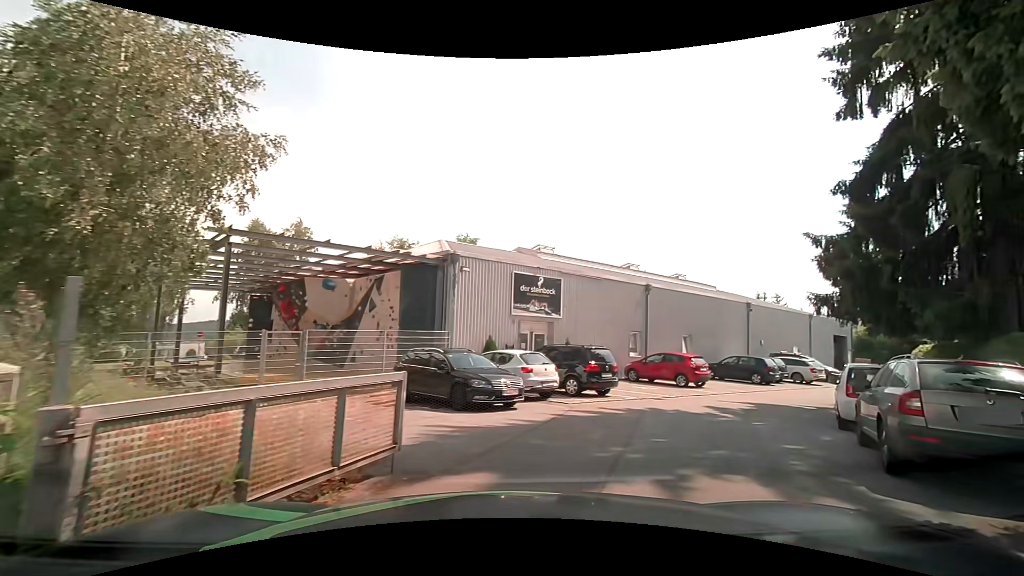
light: Day
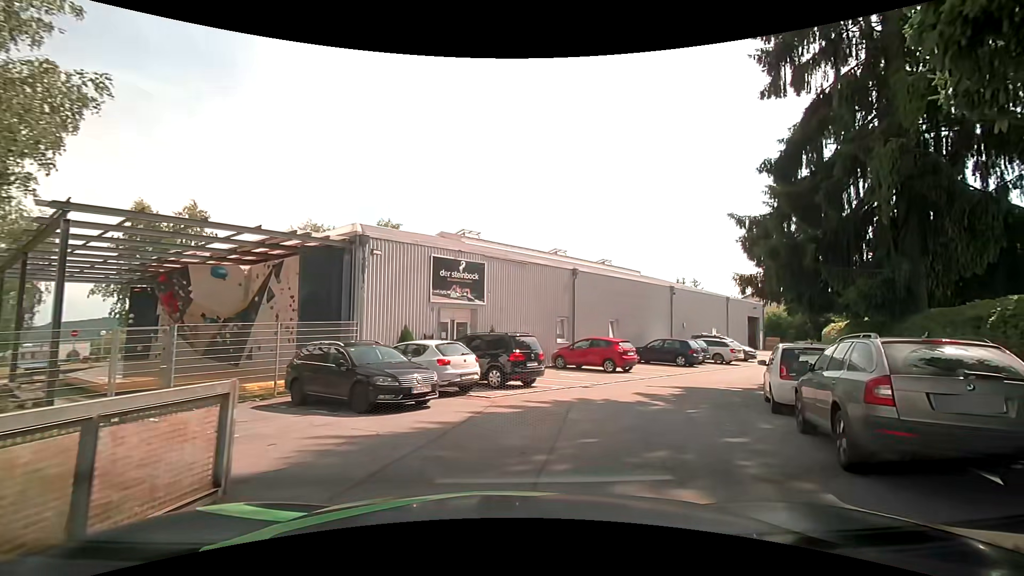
(+0.1, +1.5) m; +8°
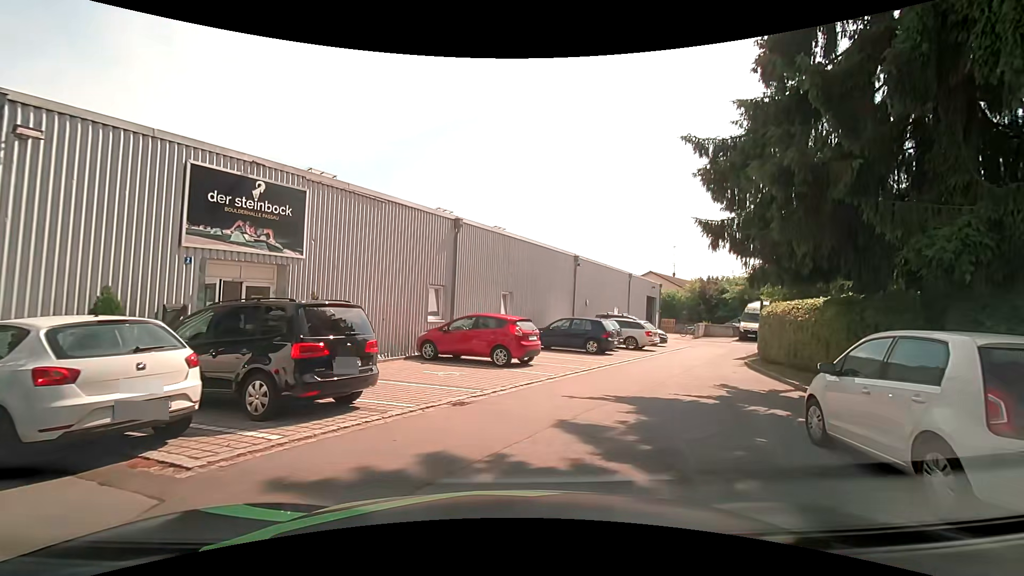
(+1.0, +7.6) m; +14°
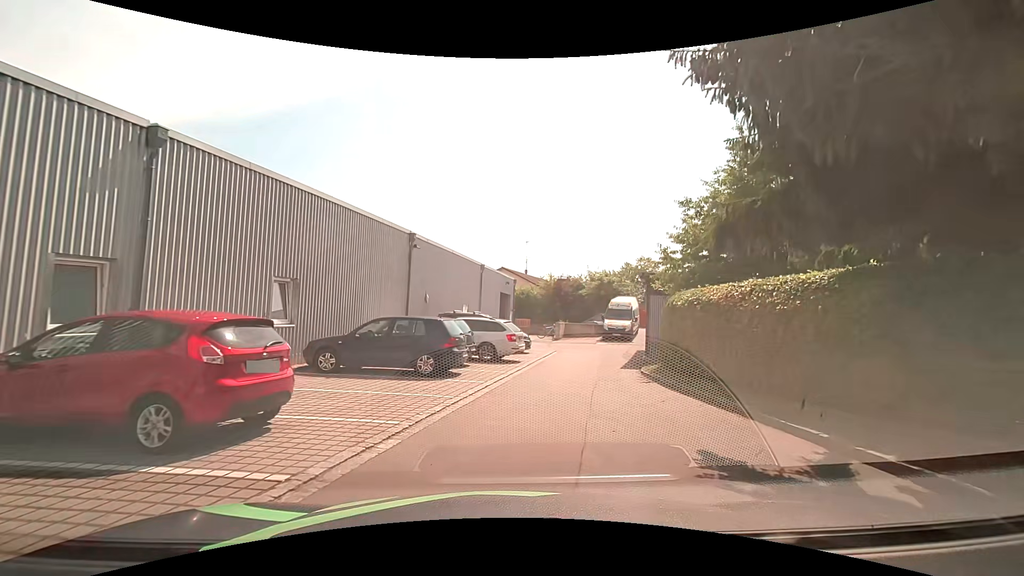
(+1.0, +8.1) m; +15°
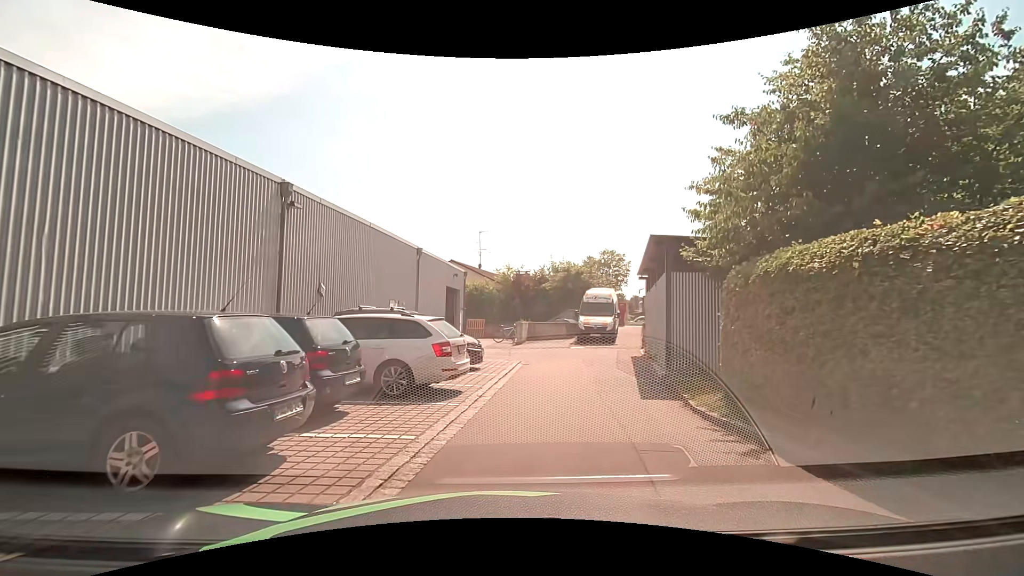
(+0.6, +7.9) m; +7°
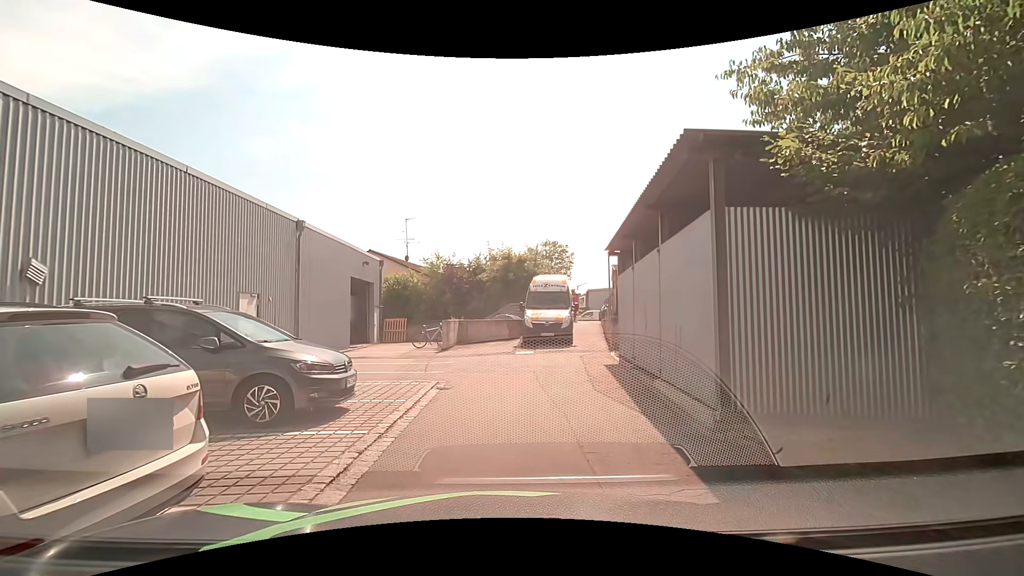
(+0.4, +6.5) m; +5°
